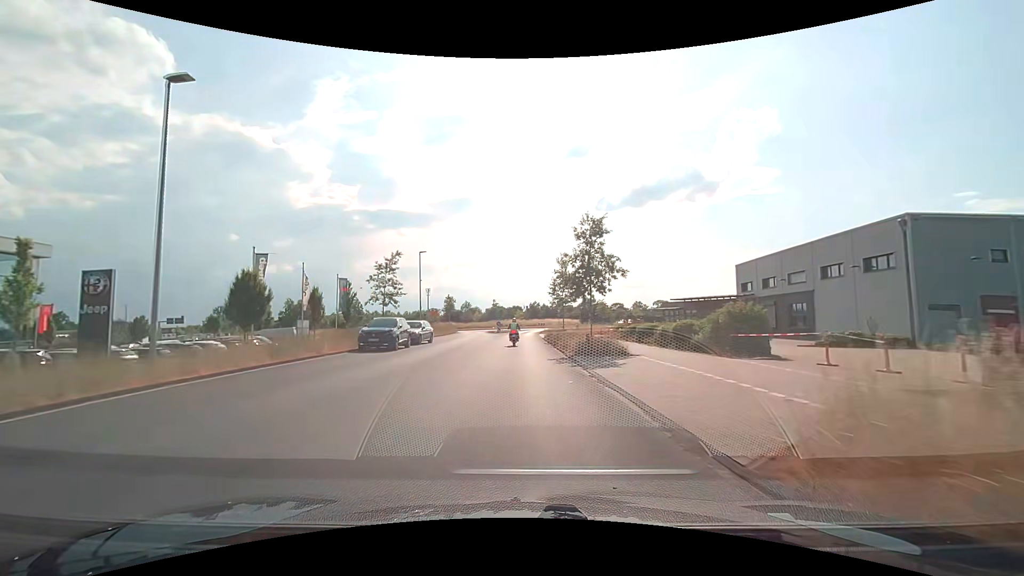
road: secondary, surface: asphalt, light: Day
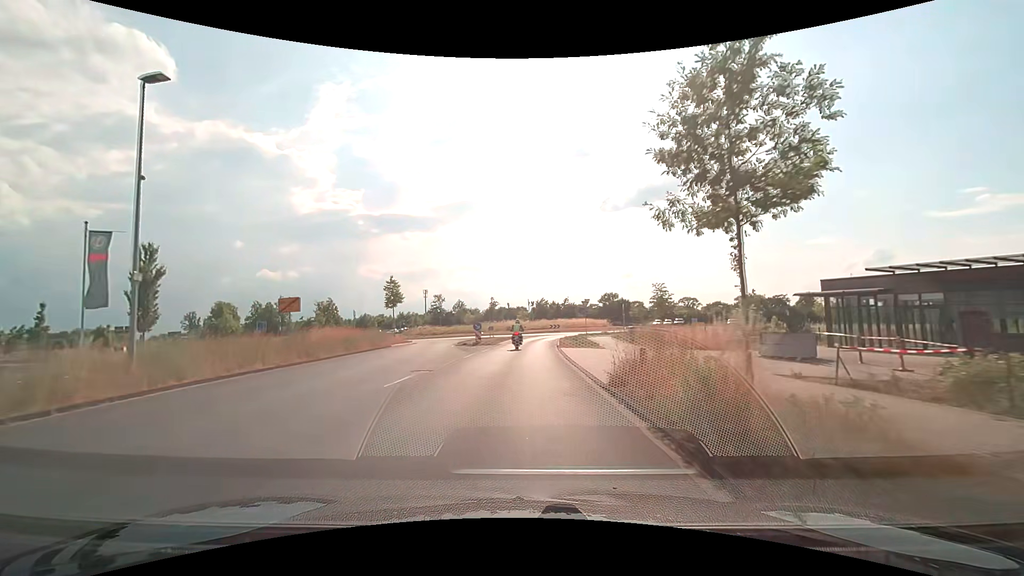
(+0.4, +33.9) m; 0°
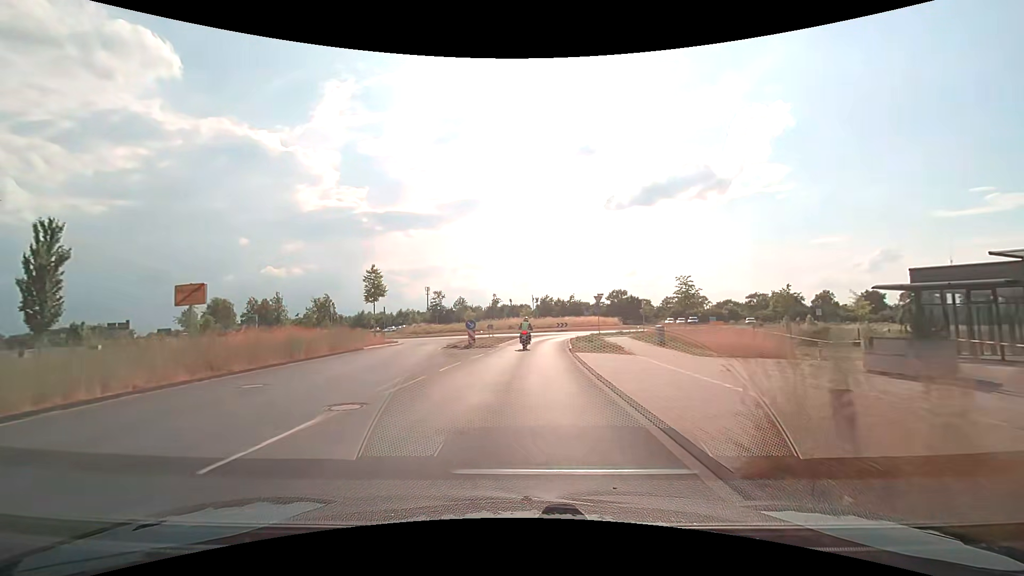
(0.0, +6.5) m; 0°
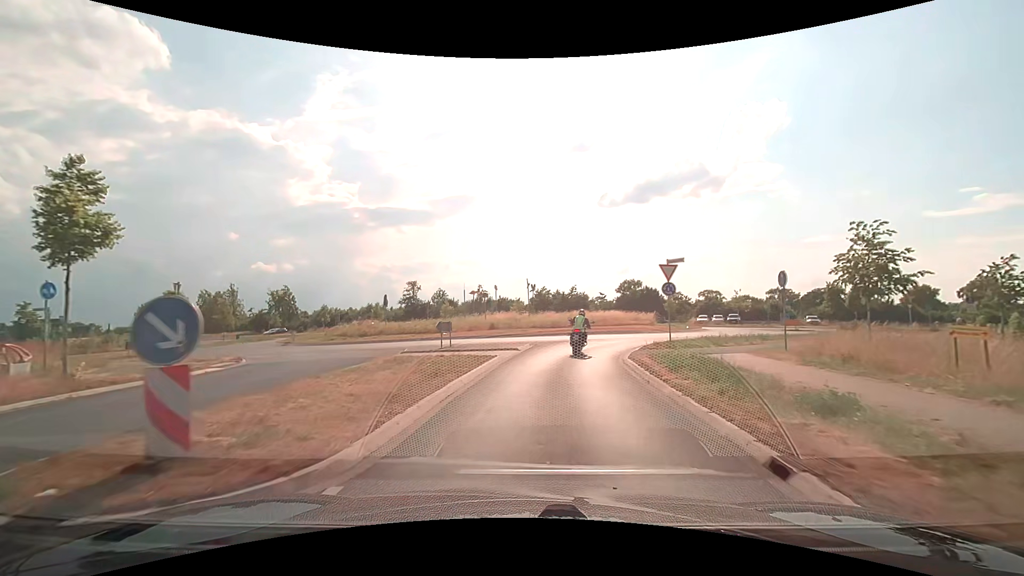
(+0.1, +23.5) m; +1°
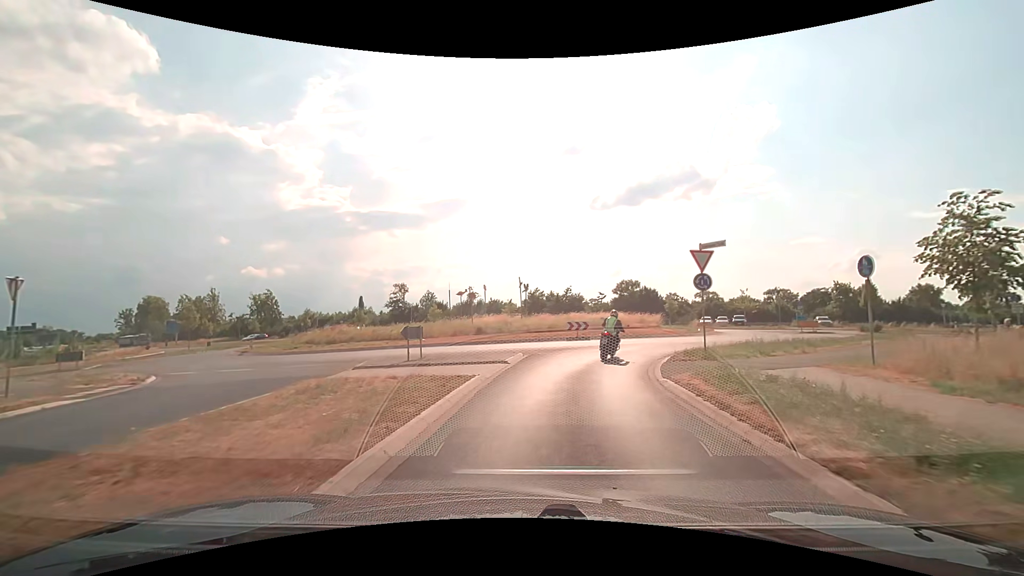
(0.0, +5.0) m; +1°
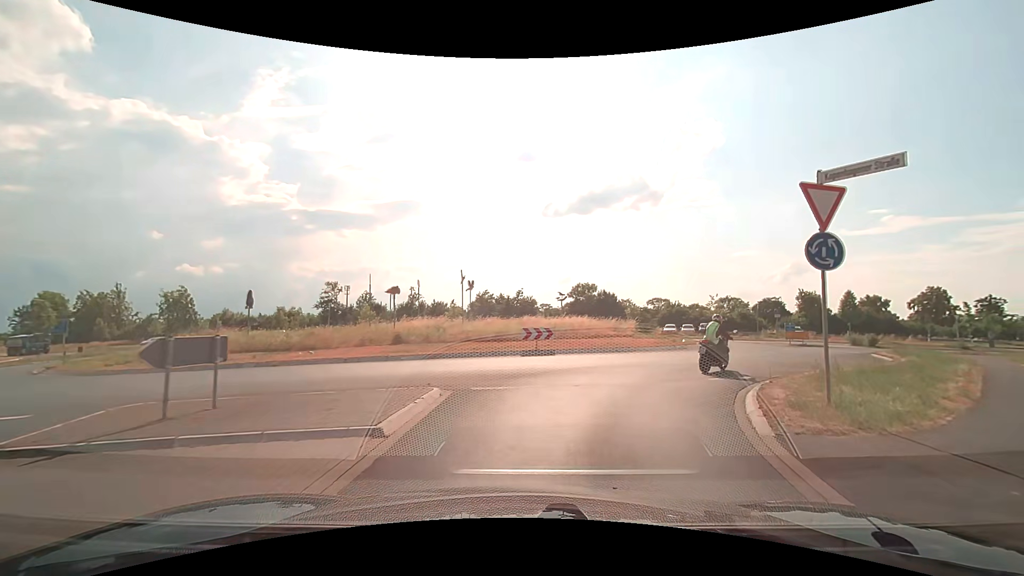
(+0.3, +9.4) m; +5°
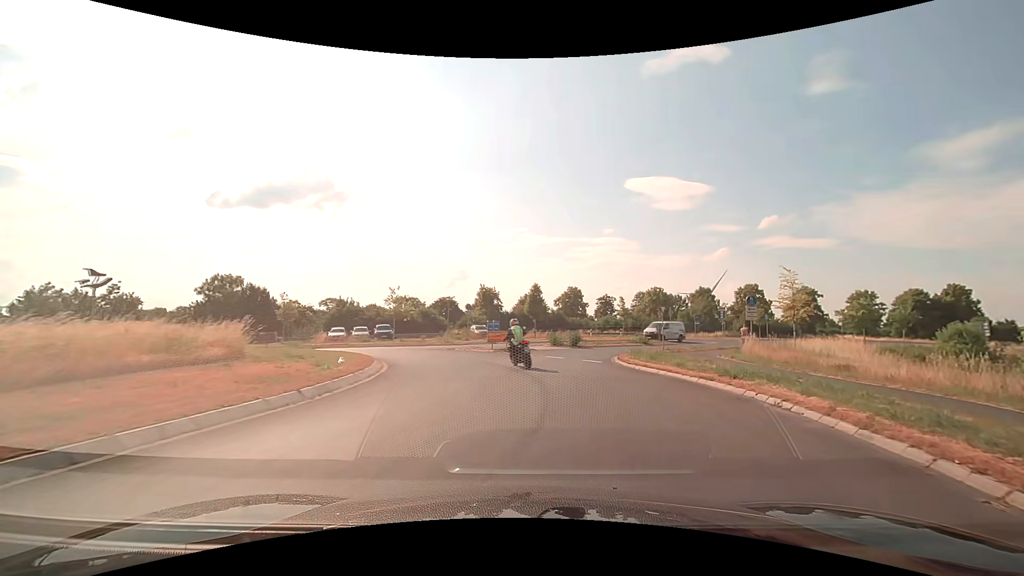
(+4.5, +16.8) m; +35°
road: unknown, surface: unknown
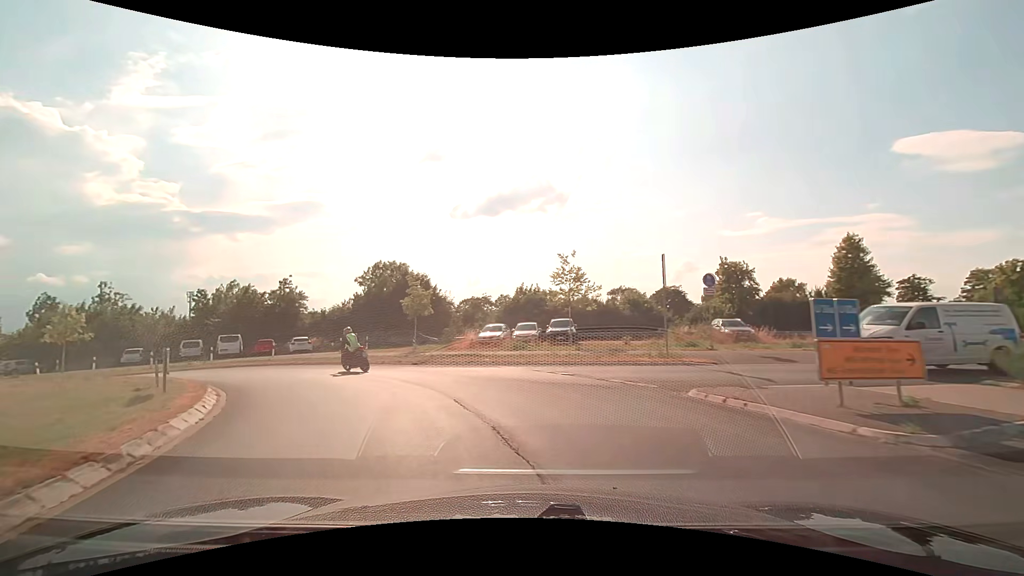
(-1.6, +22.2) m; -23°
(-2, +10) (-7, +18) (-15, +24) (-25, +25) (-35, +24) (-44, +21) (-54, +20) (-64, +21) (-74, +23) (-83, +27) m
